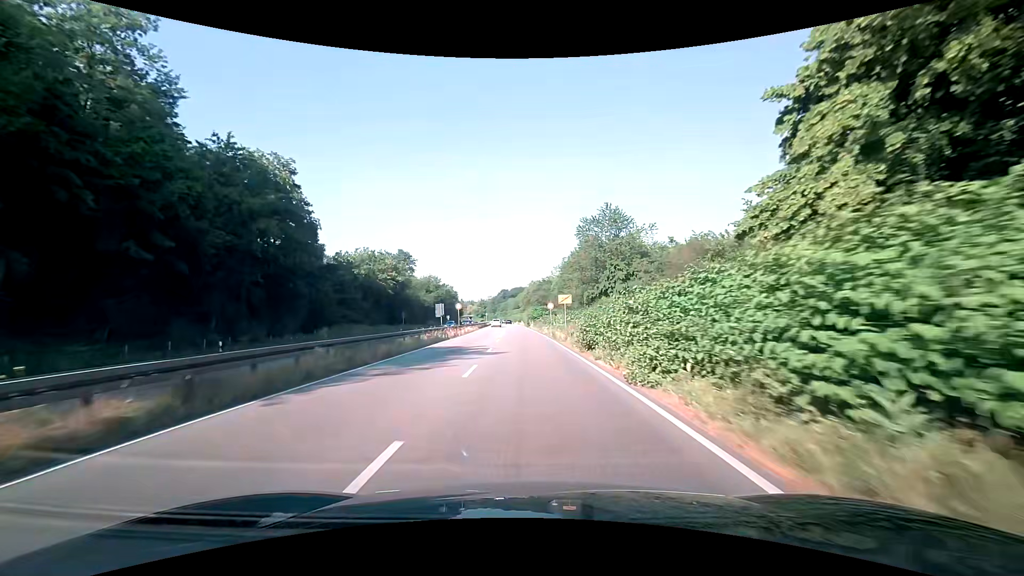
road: trunk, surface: asphalt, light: Day
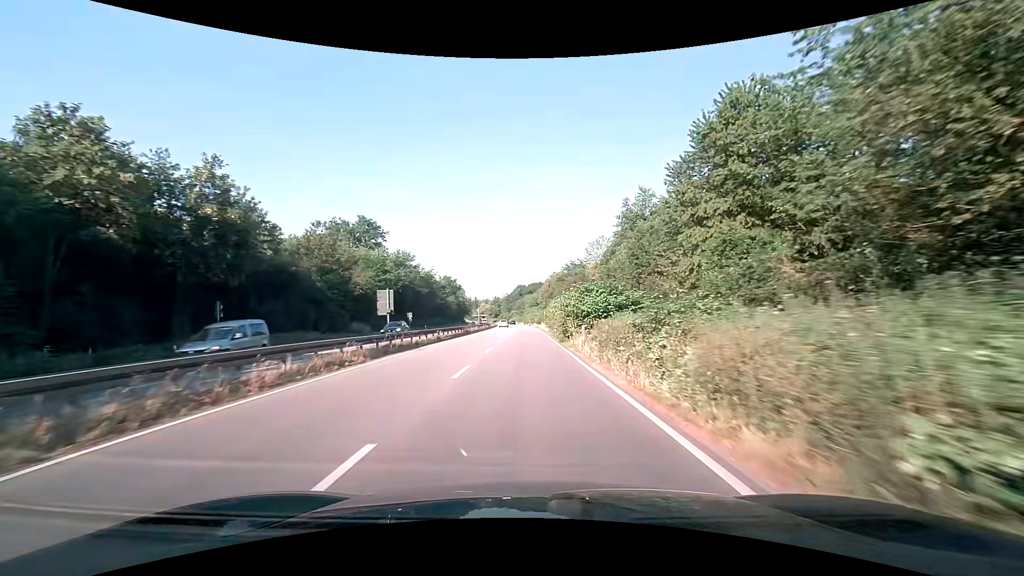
(-0.3, +54.2) m; -1°
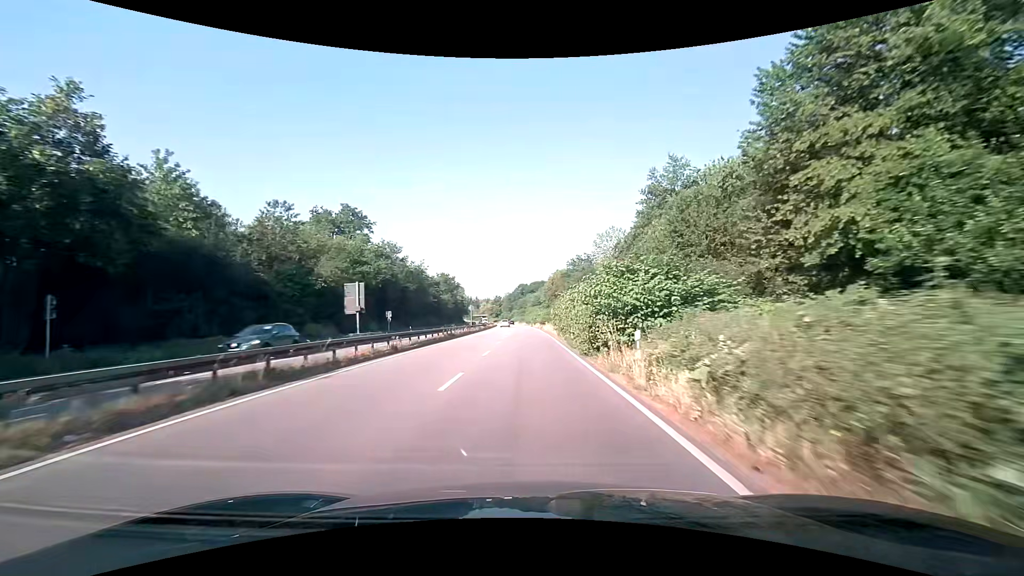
(-0.1, +11.1) m; 0°
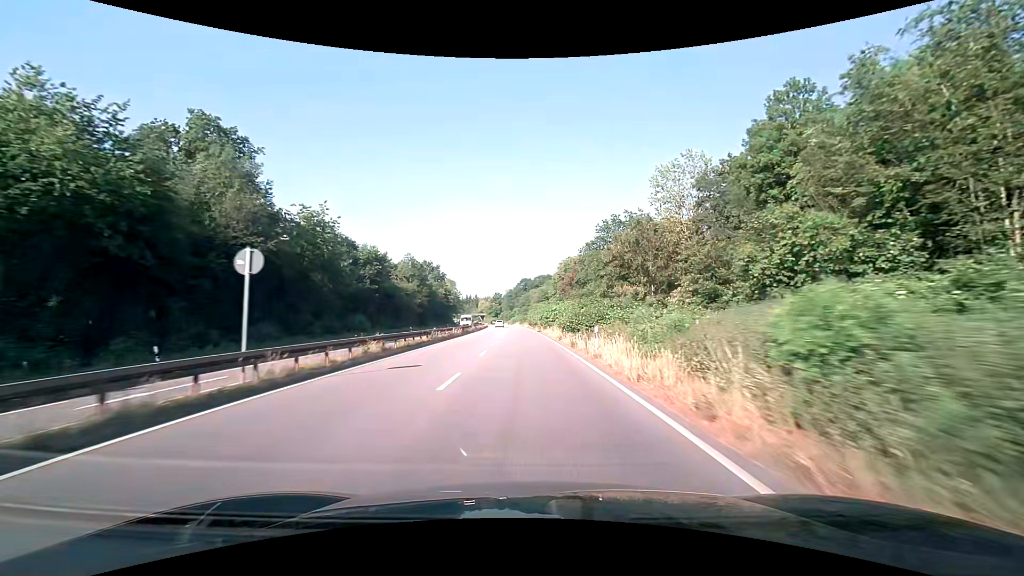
(-0.2, +45.2) m; 0°
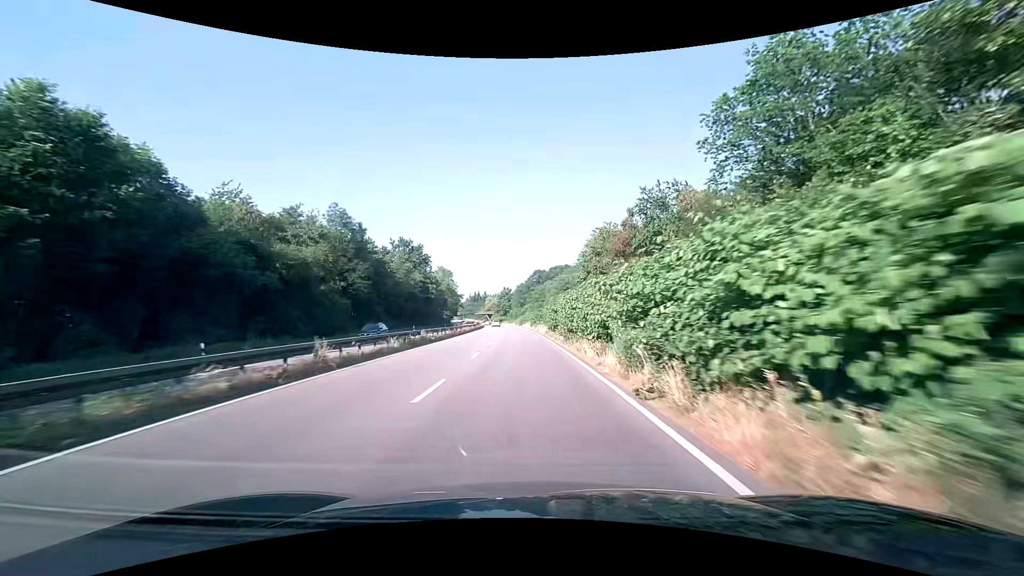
(-0.4, +46.6) m; -2°
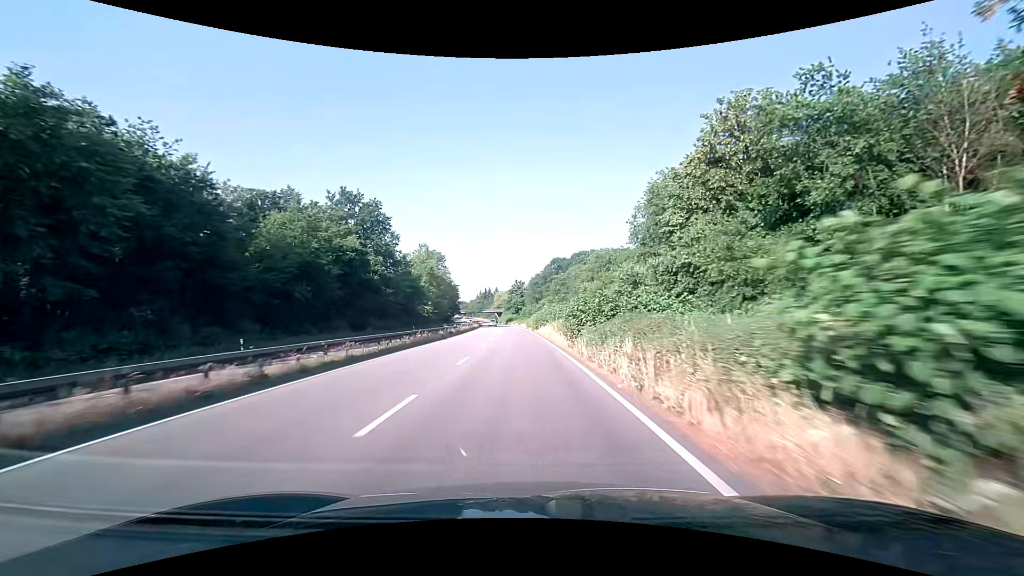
(-0.6, +47.6) m; -2°
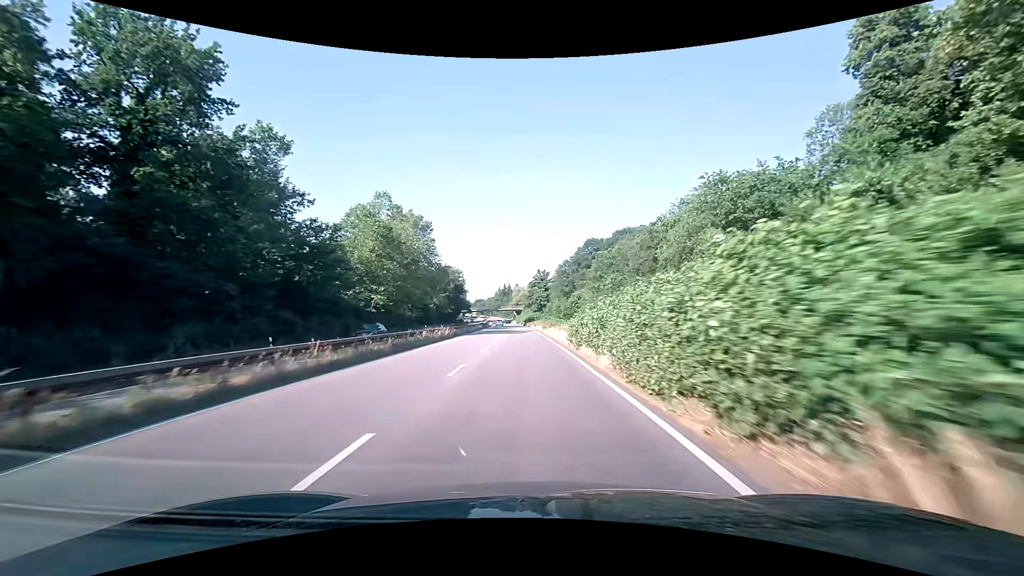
(-1.0, +48.3) m; -2°
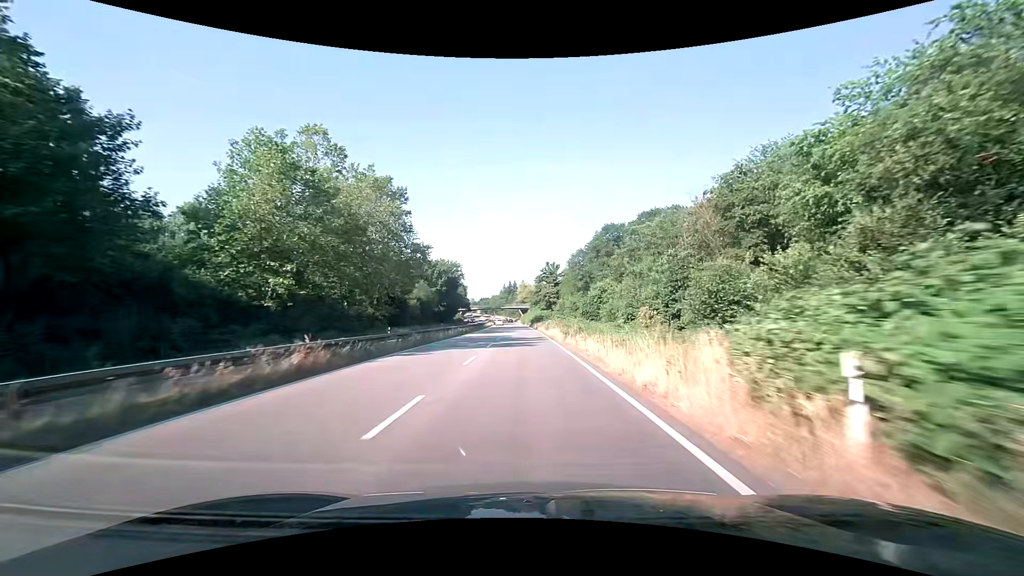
(-0.2, +24.4) m; -1°
(0, +10) (0, +20) (0, +30) (-1, +40) (-1, +50) (-1, +60) (-2, +70) (-2, +80) (-2, +90) (-3, +100) m
